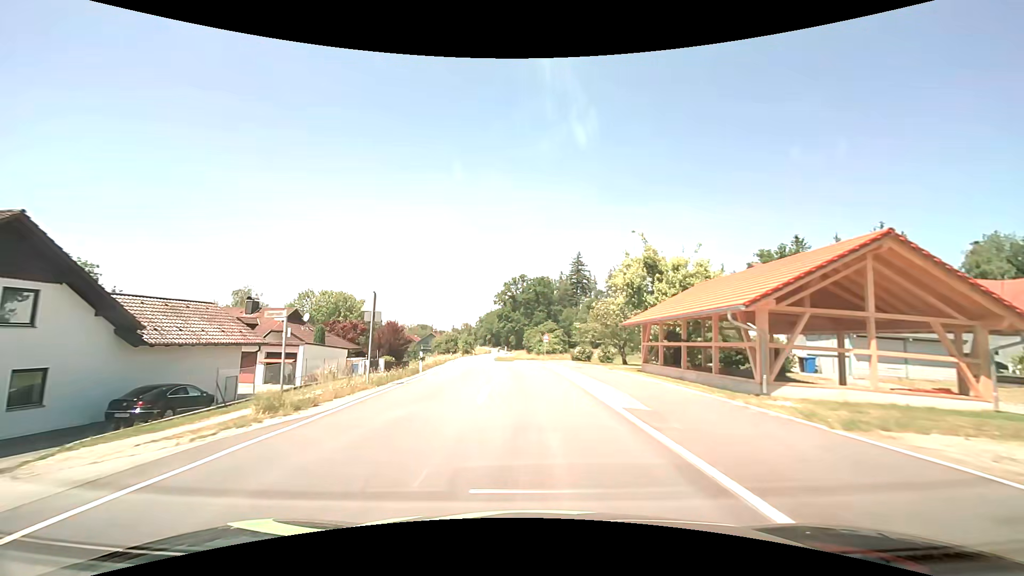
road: tertiary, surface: asphalt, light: Day
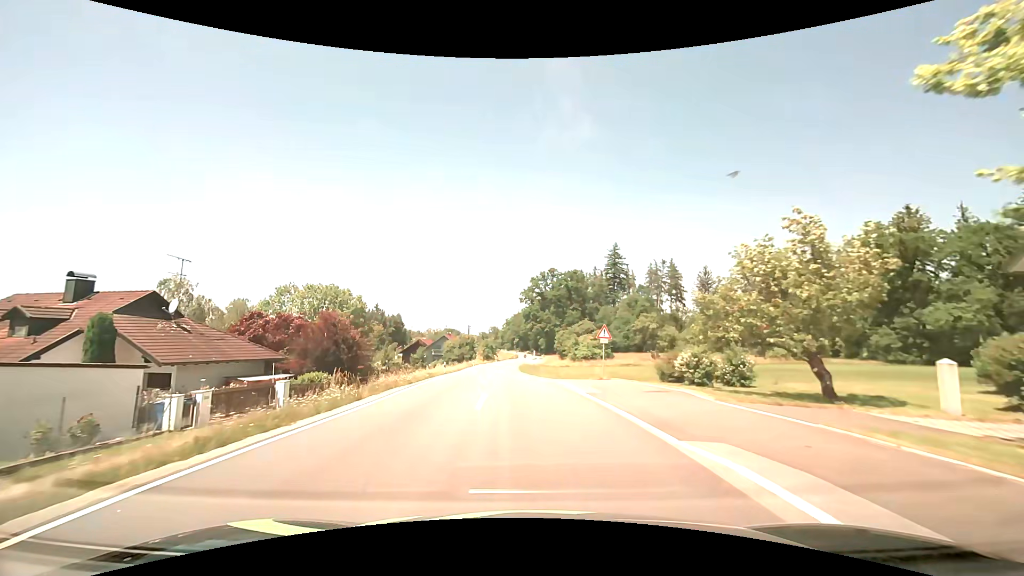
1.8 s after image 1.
(-0.8, +24.4) m; -3°
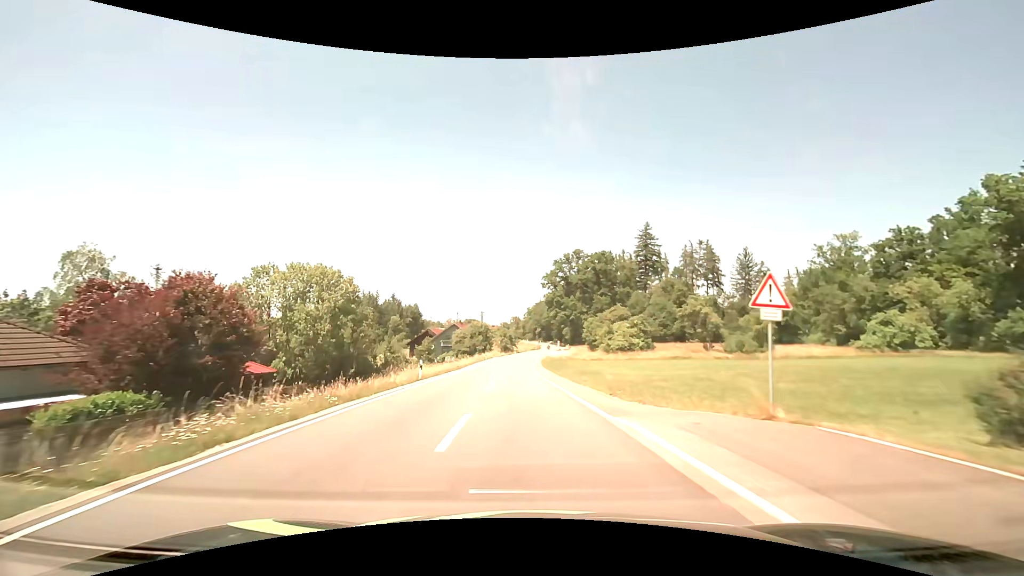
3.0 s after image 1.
(-0.4, +16.6) m; -3°
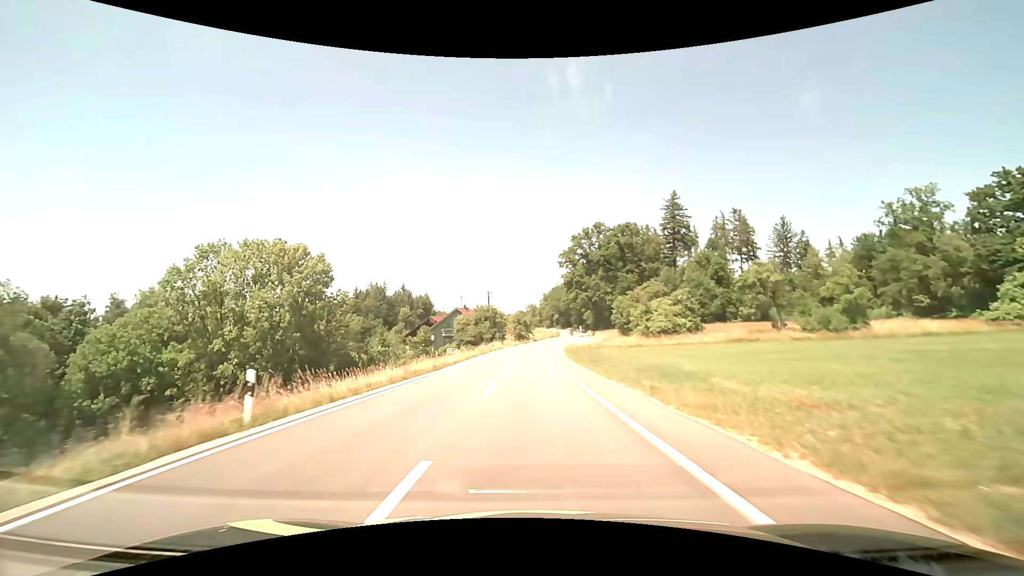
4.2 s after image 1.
(-0.3, +17.0) m; -2°
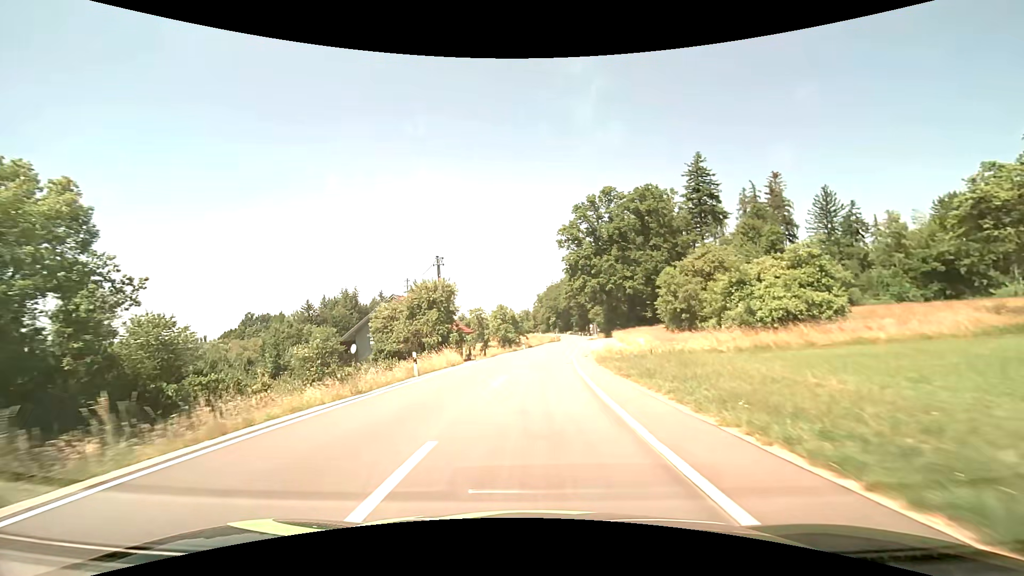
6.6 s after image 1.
(+0.1, +35.1) m; +1°
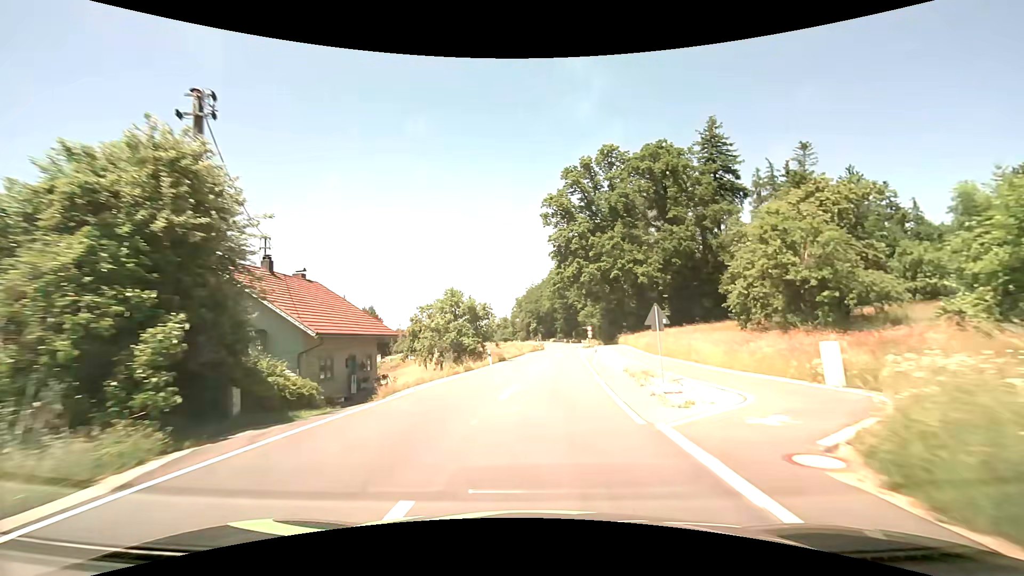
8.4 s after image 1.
(+0.4, +26.5) m; +2°
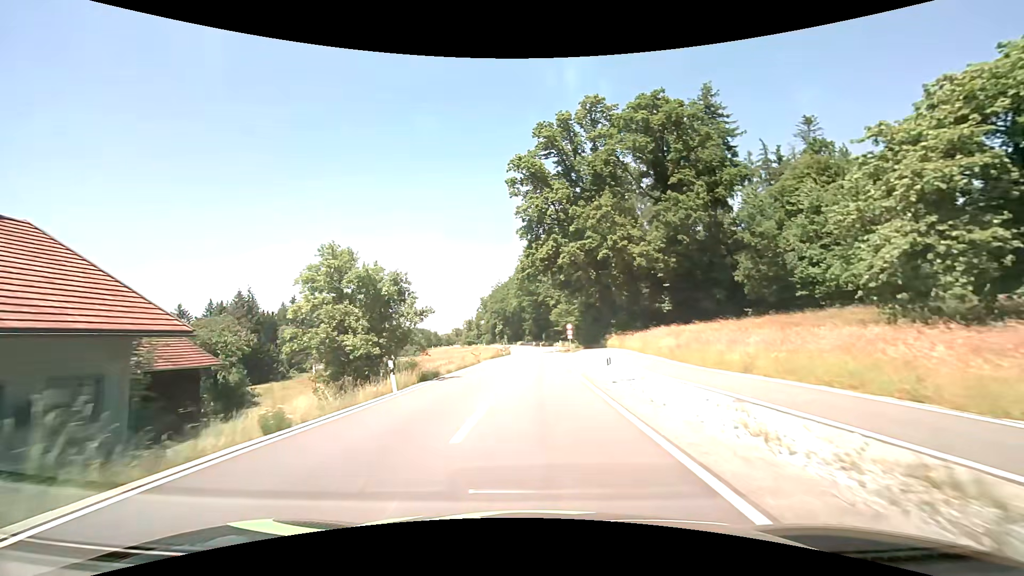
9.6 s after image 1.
(+0.6, +17.3) m; +4°
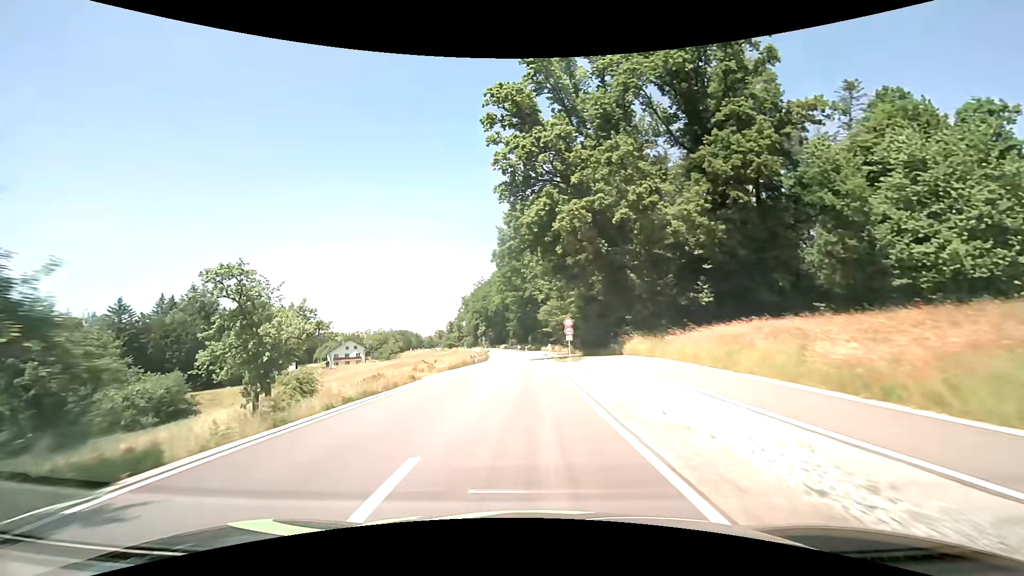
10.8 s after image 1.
(+0.3, +16.9) m; +2°
(0, +10) (0, +20) (0, +30) (-1, +40) (-1, +50) (-1, +60) (-2, +70) (-3, +80) (-4, +90) (-5, +100) m
